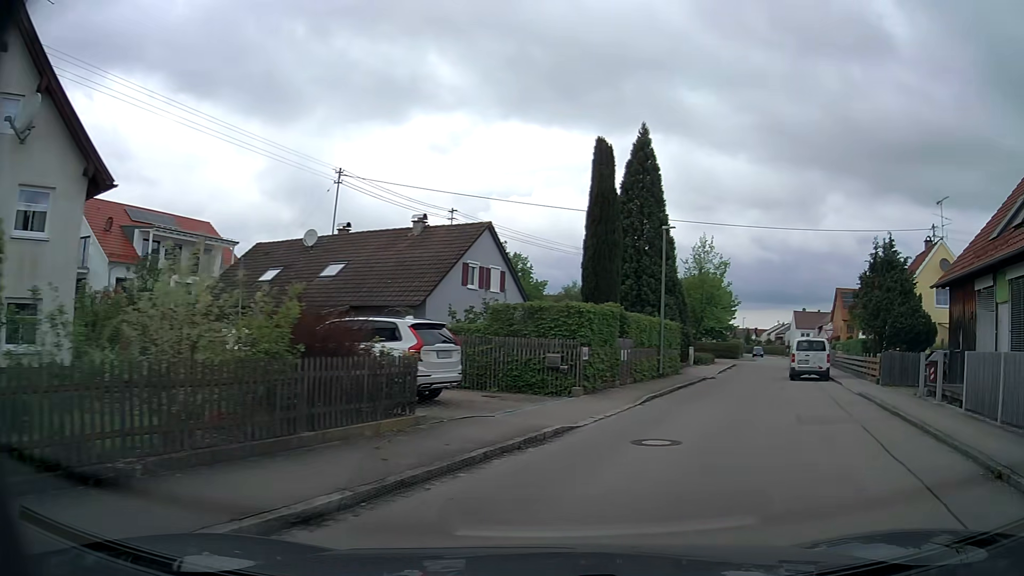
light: Day
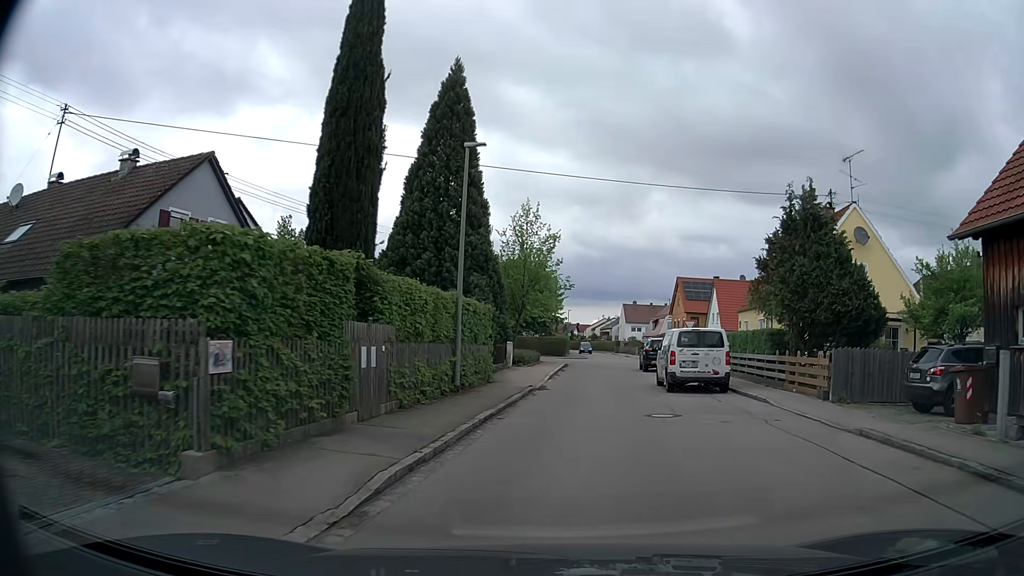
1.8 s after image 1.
(+2.0, +11.4) m; +16°
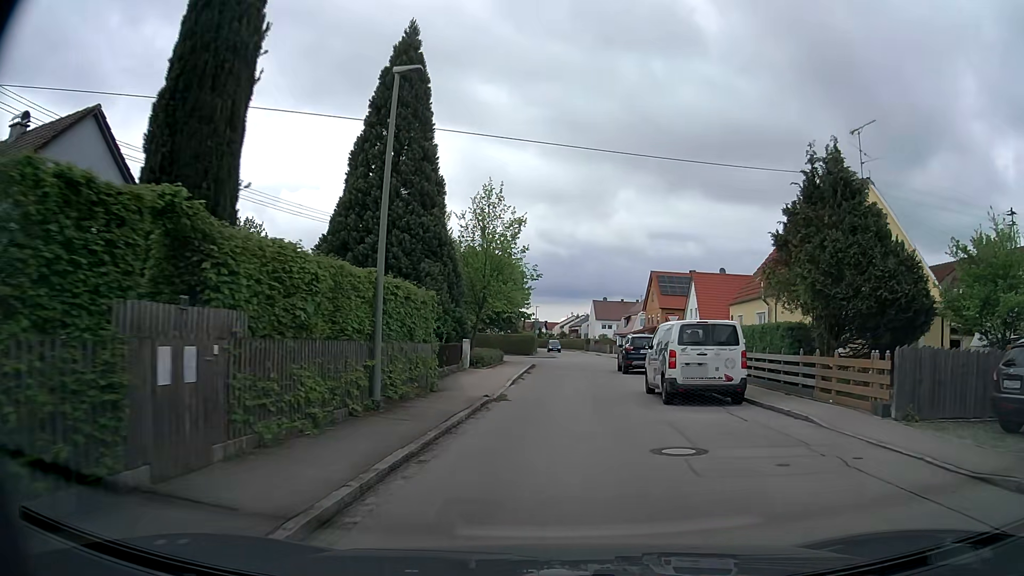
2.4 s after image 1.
(+0.1, +4.9) m; +2°
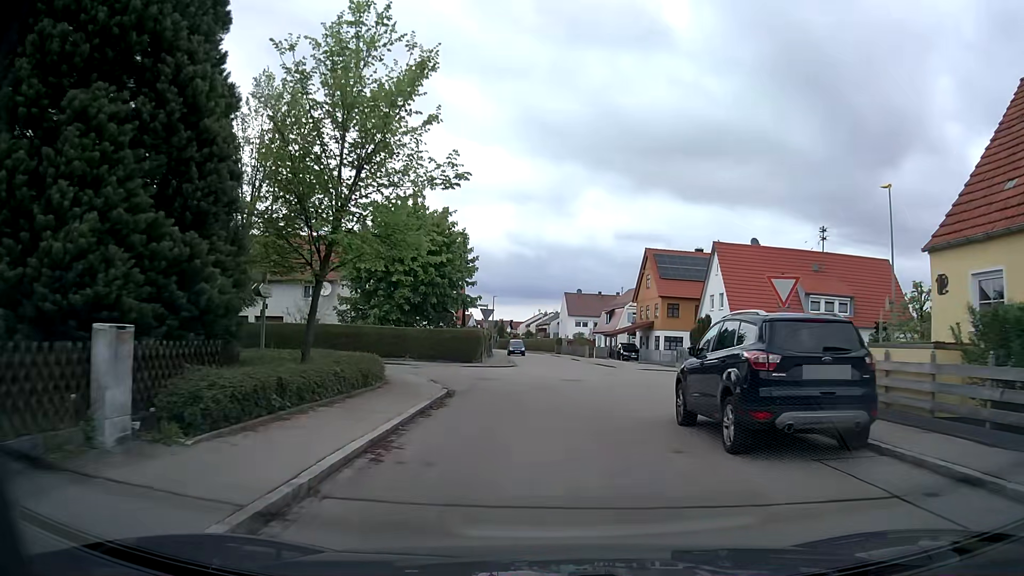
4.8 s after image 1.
(+0.7, +21.2) m; +3°
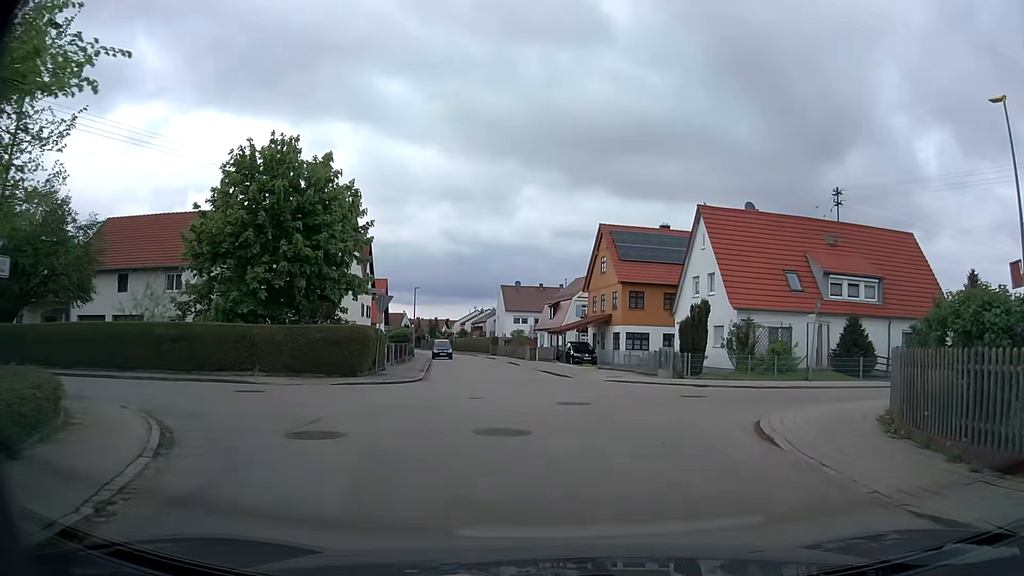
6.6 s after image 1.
(+0.5, +11.9) m; +6°
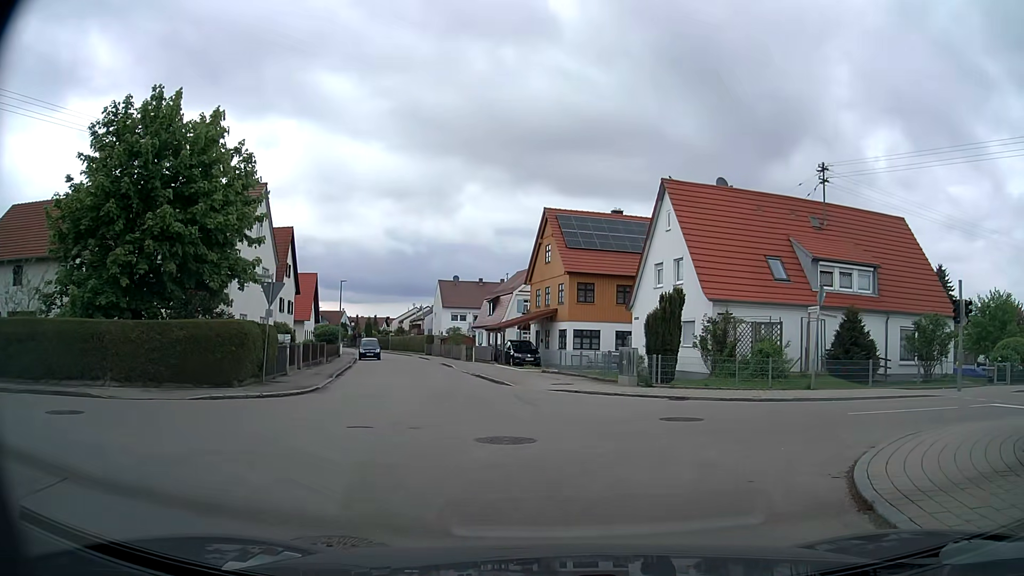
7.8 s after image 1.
(+0.2, +5.4) m; +4°
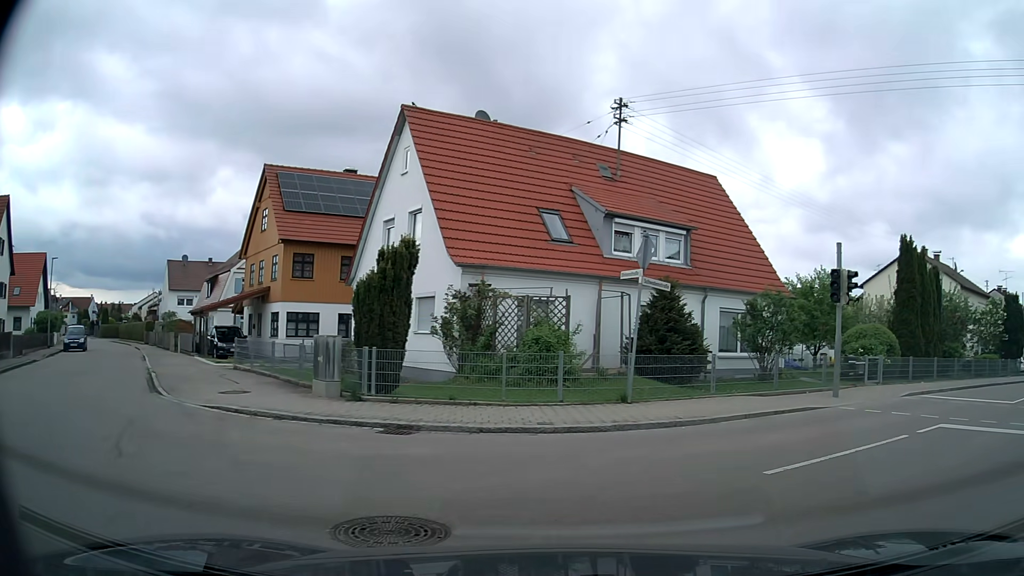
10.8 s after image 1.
(+1.2, +7.9) m; +20°
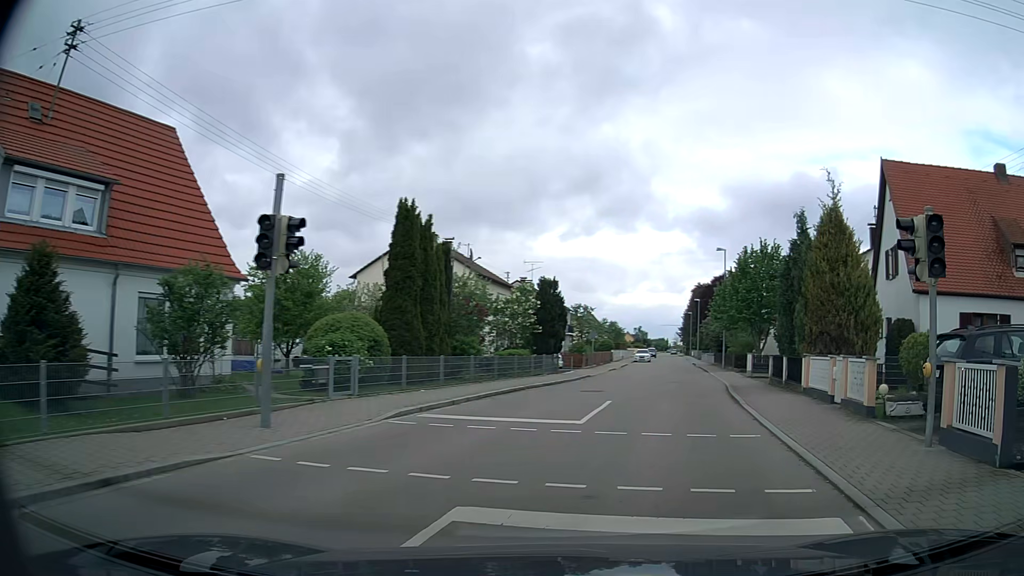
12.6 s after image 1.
(+3.1, +6.7) m; +44°
